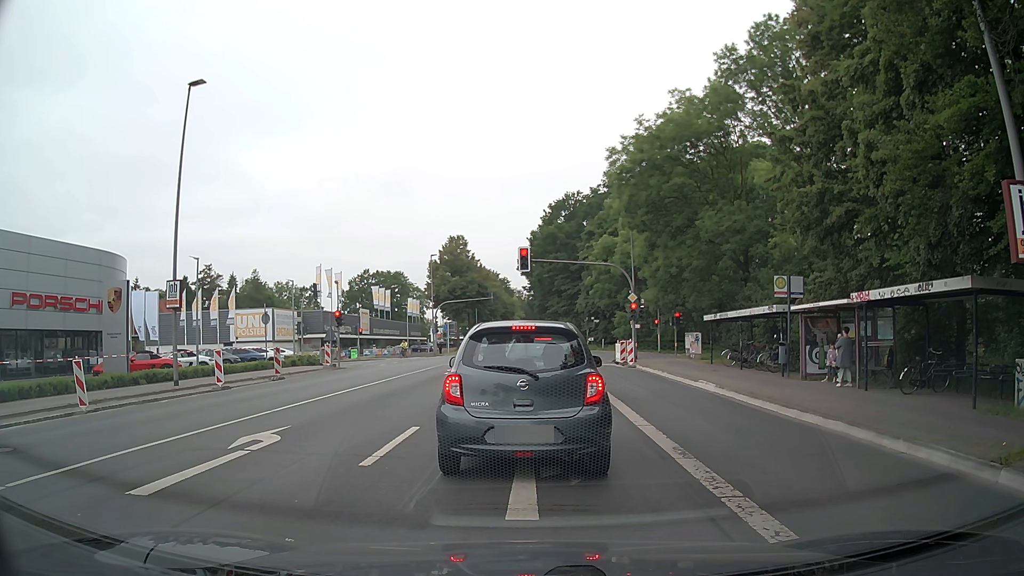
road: secondary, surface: asphalt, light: Day
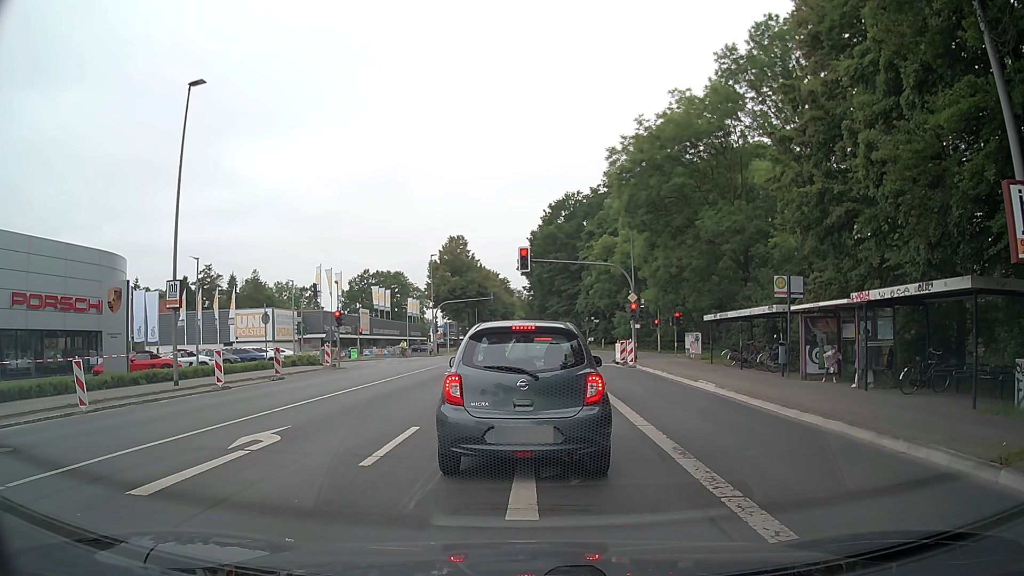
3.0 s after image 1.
(0.0, 0.0) m; 0°
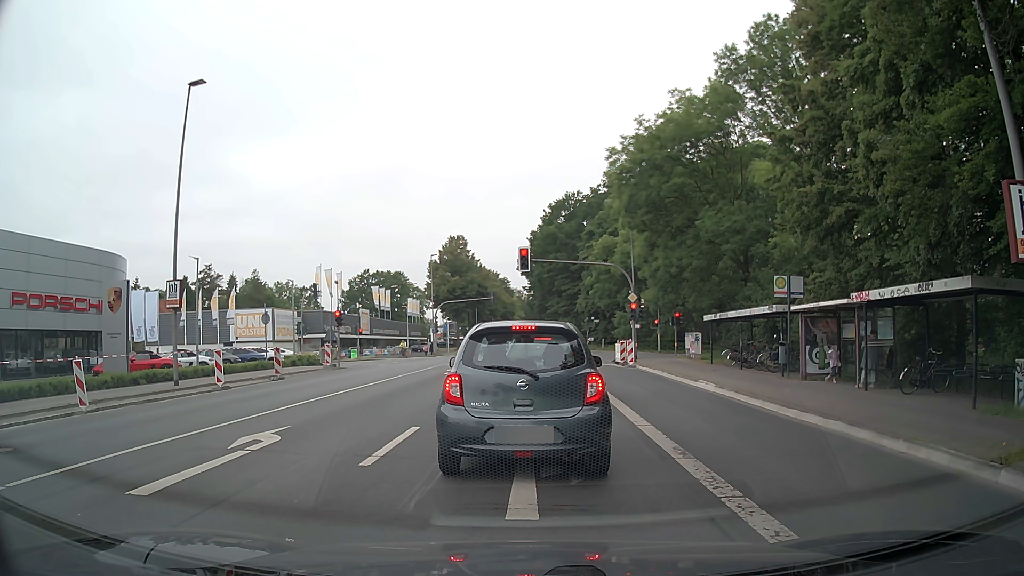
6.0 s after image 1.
(0.0, 0.0) m; 0°
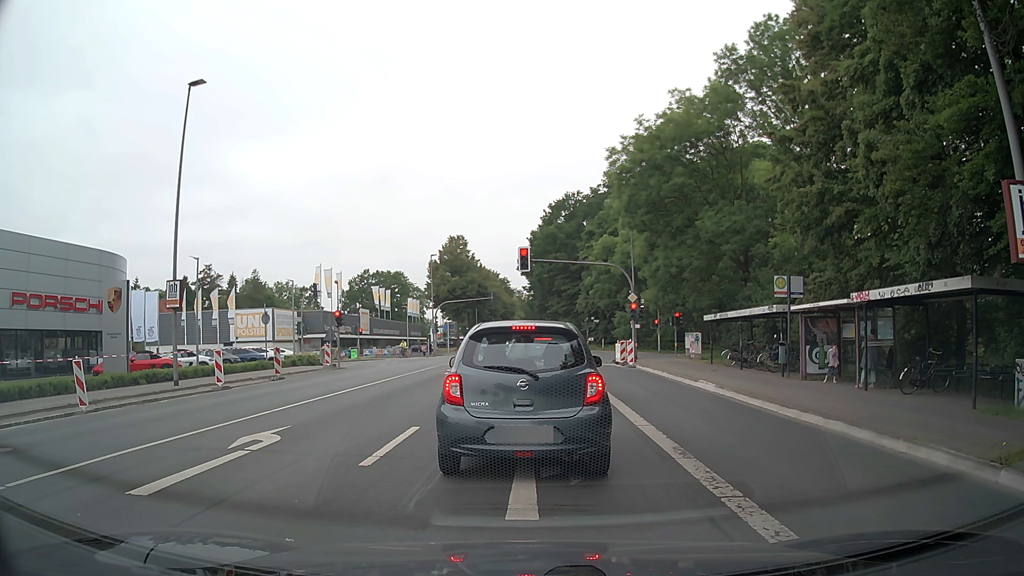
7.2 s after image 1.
(0.0, 0.0) m; 0°
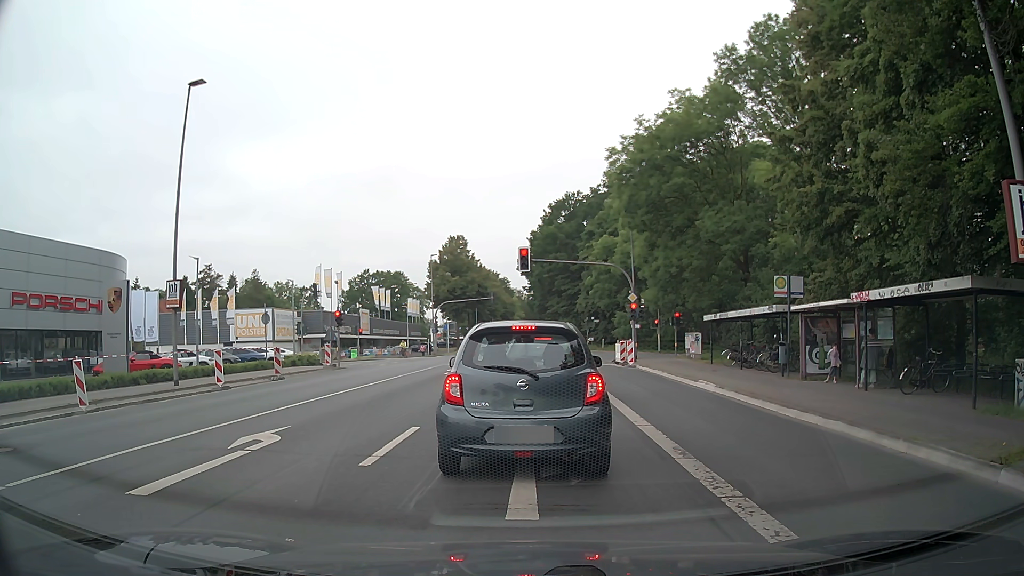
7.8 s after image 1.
(0.0, 0.0) m; 0°
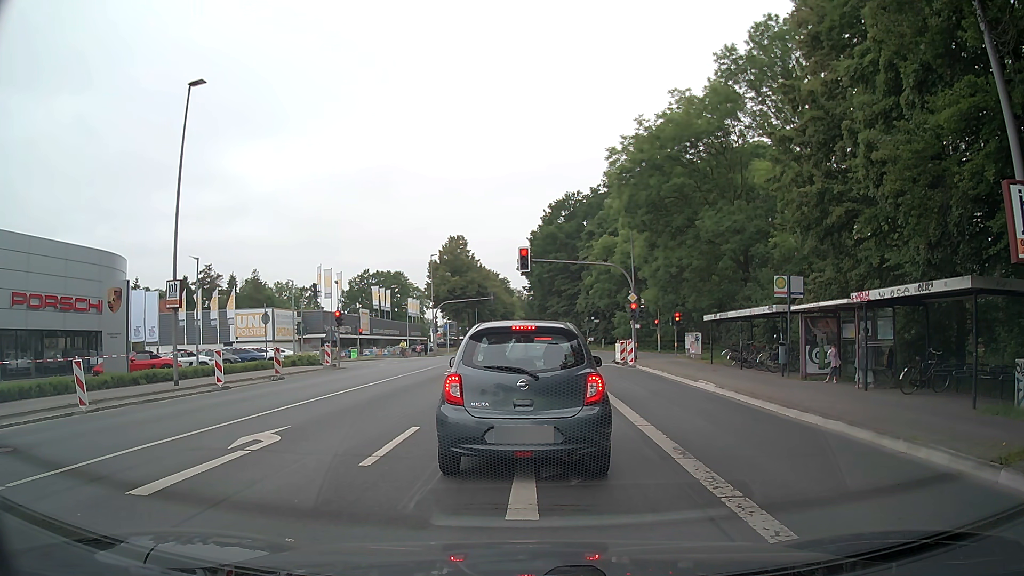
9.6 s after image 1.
(0.0, 0.0) m; 0°
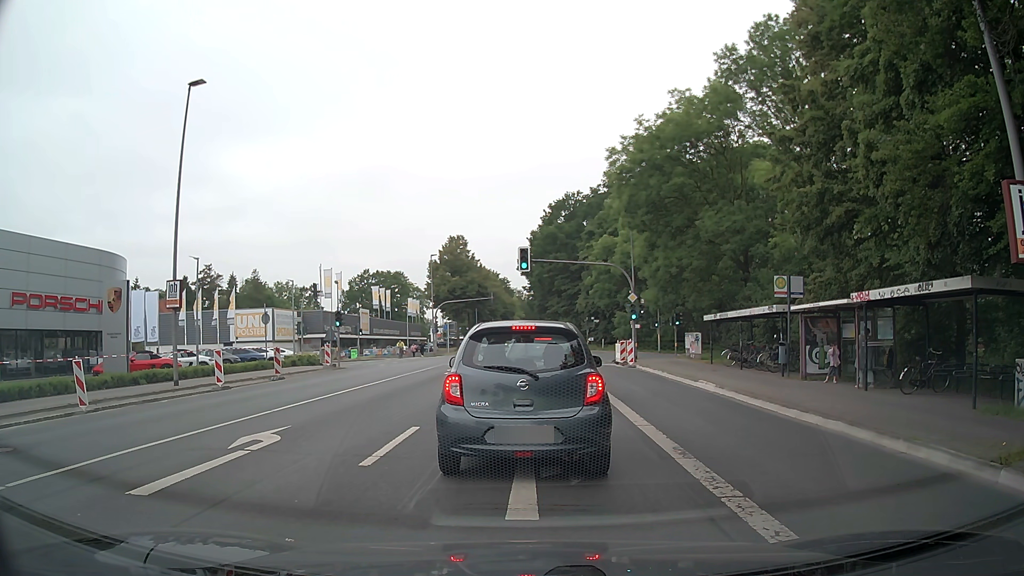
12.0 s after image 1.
(0.0, 0.0) m; 0°
(0, +10) (0, +20) (0, +30) (+1, +40) (+1, +50) (+2, +60) (+2, +70) (+2, +80) (+2, +90) (+2, +100) m
